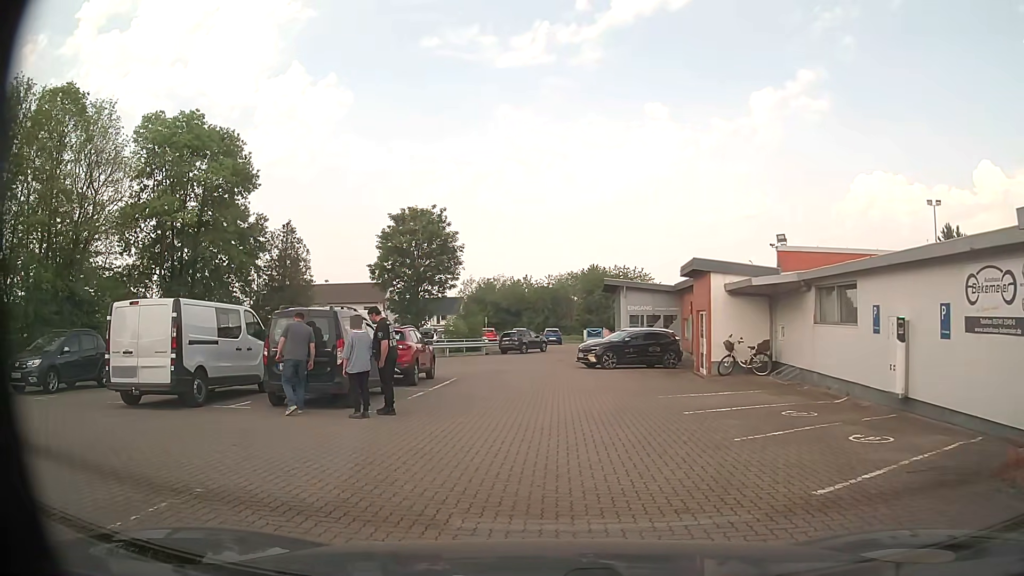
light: Day
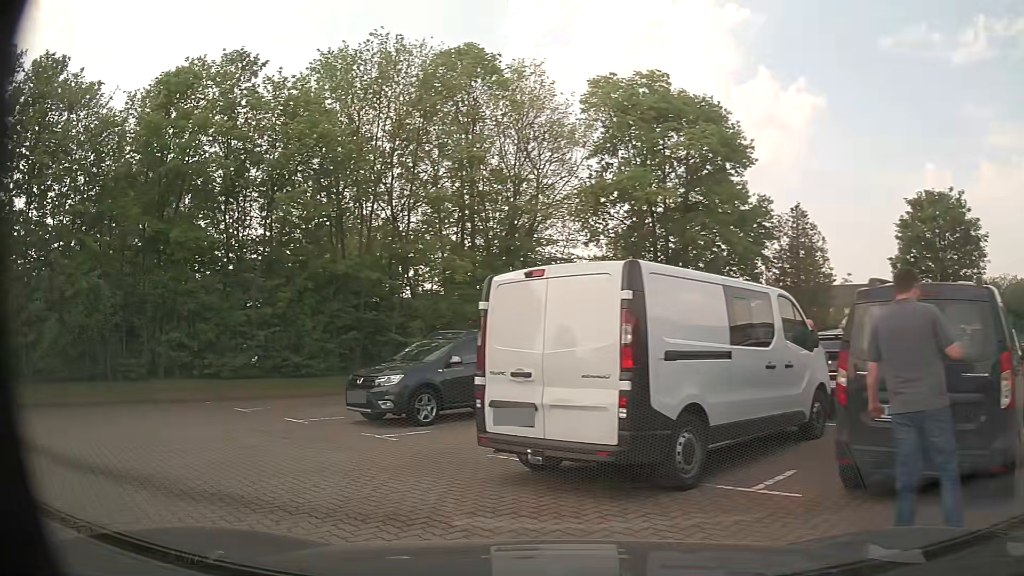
(-2.1, +6.5) m; -43°
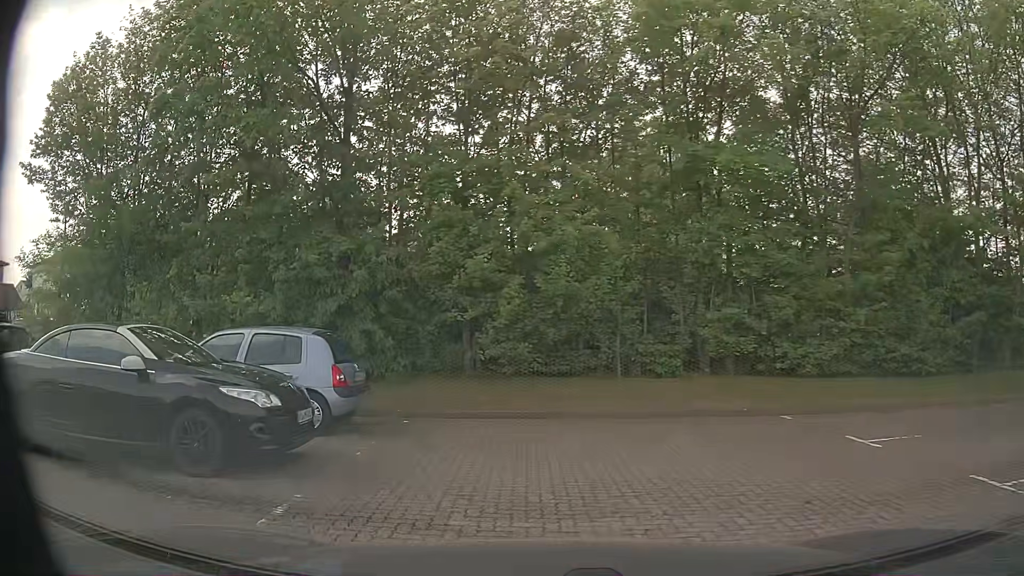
(-2.8, +6.0) m; -46°
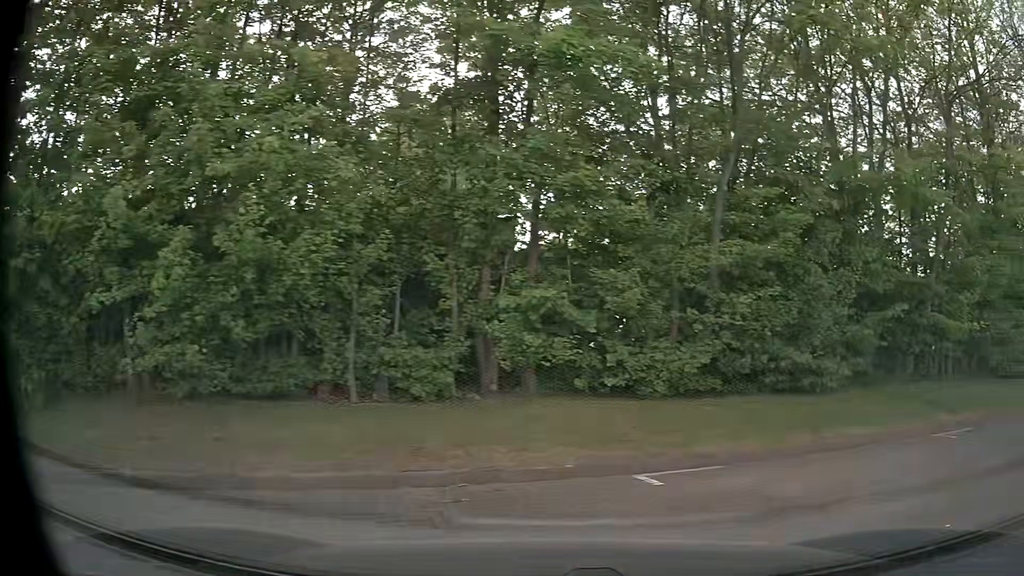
(+0.2, +5.2) m; +17°
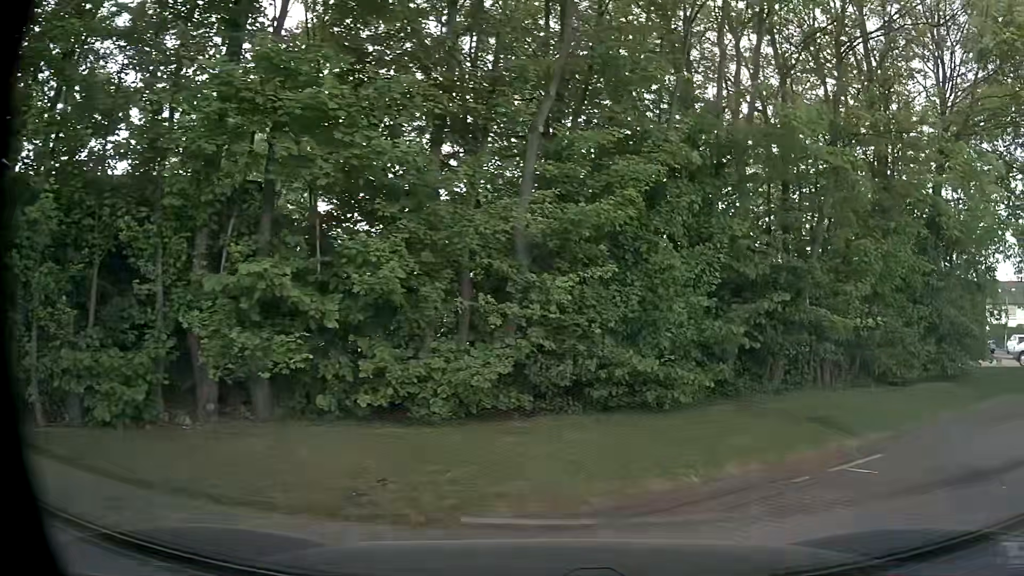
(+0.5, +2.7) m; +16°
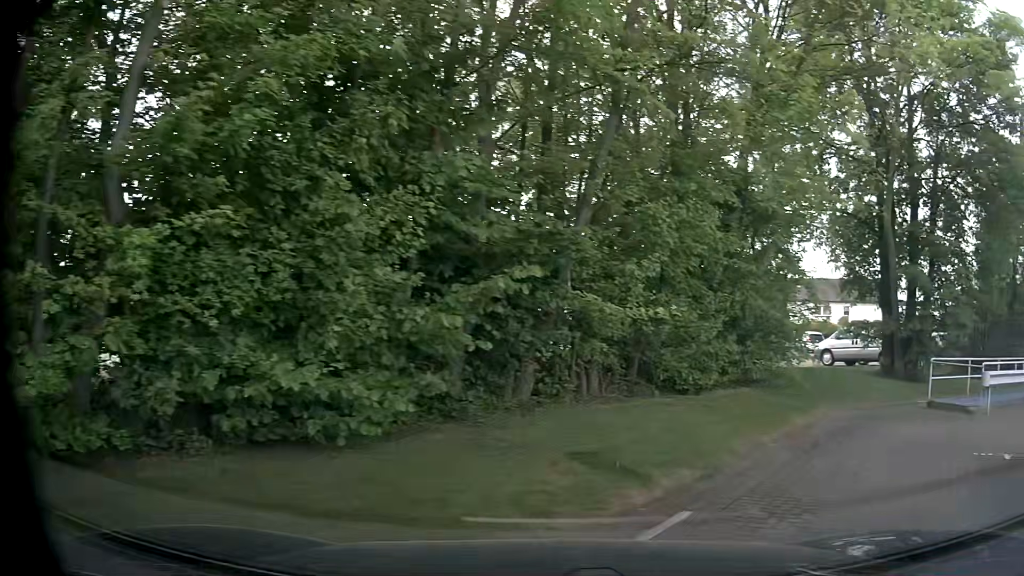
(+0.5, +2.9) m; +21°
